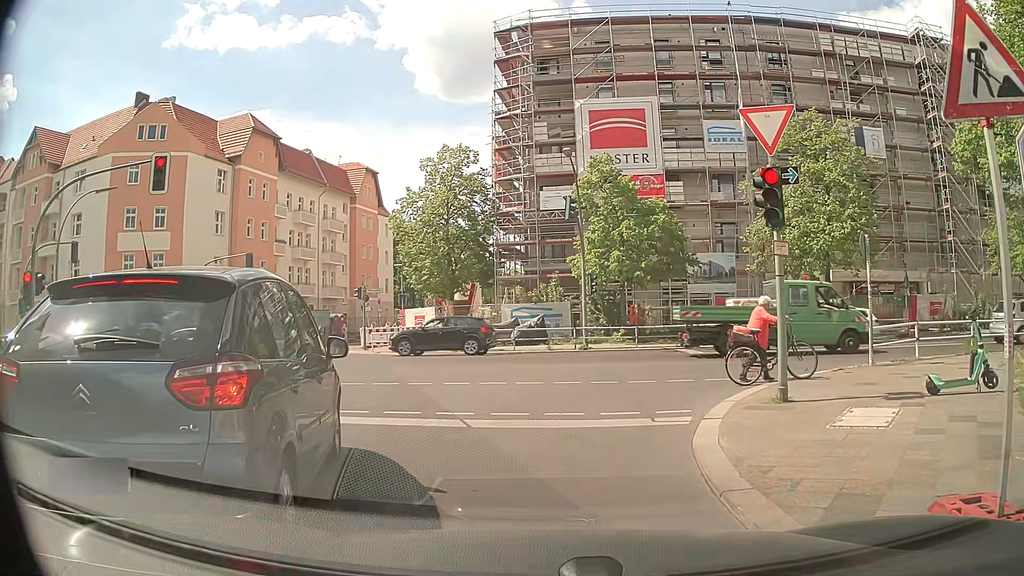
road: residential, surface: asphalt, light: Day
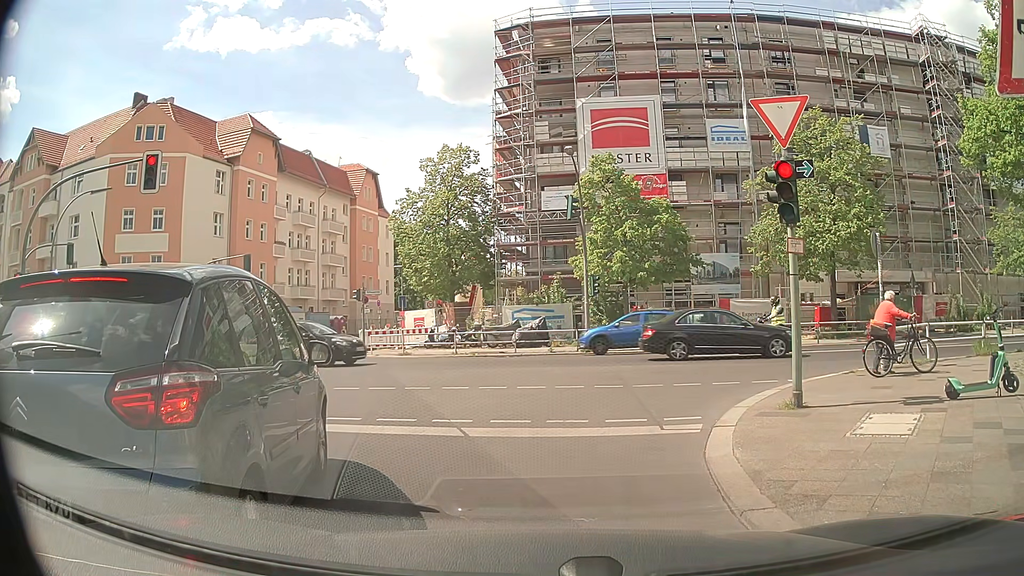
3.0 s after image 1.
(0.0, +0.5) m; 0°
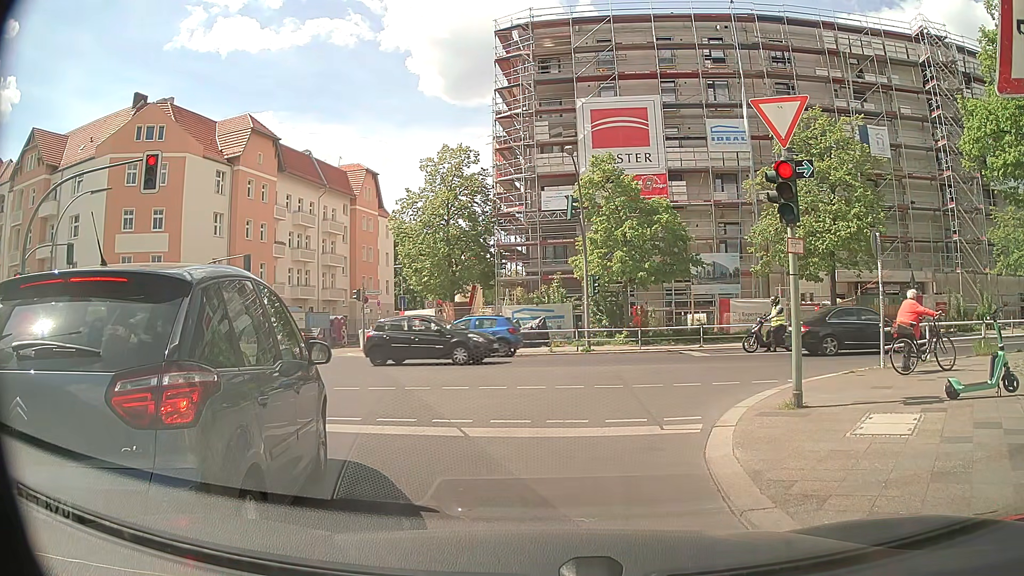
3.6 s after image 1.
(0.0, 0.0) m; 0°
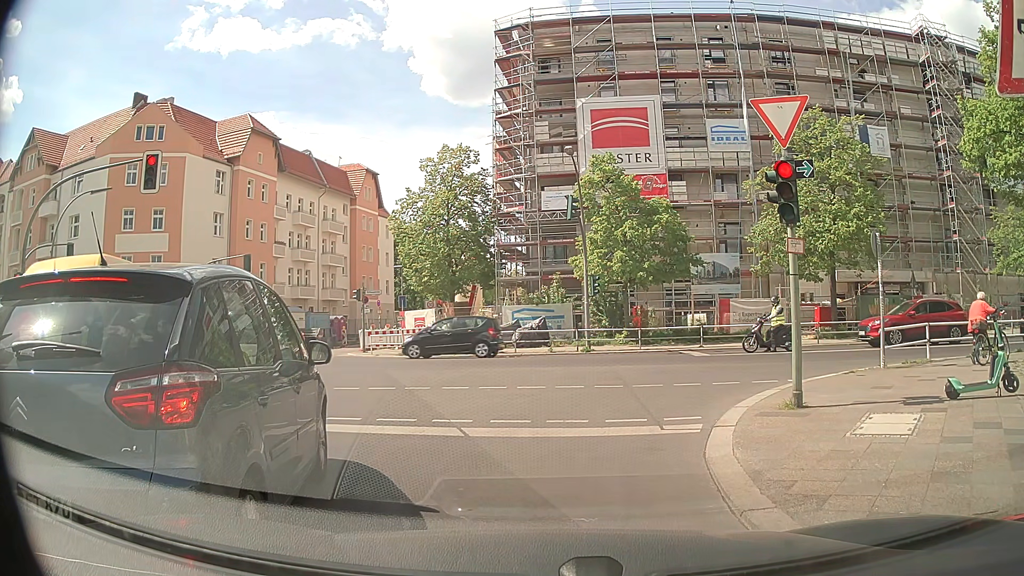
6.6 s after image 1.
(0.0, 0.0) m; 0°
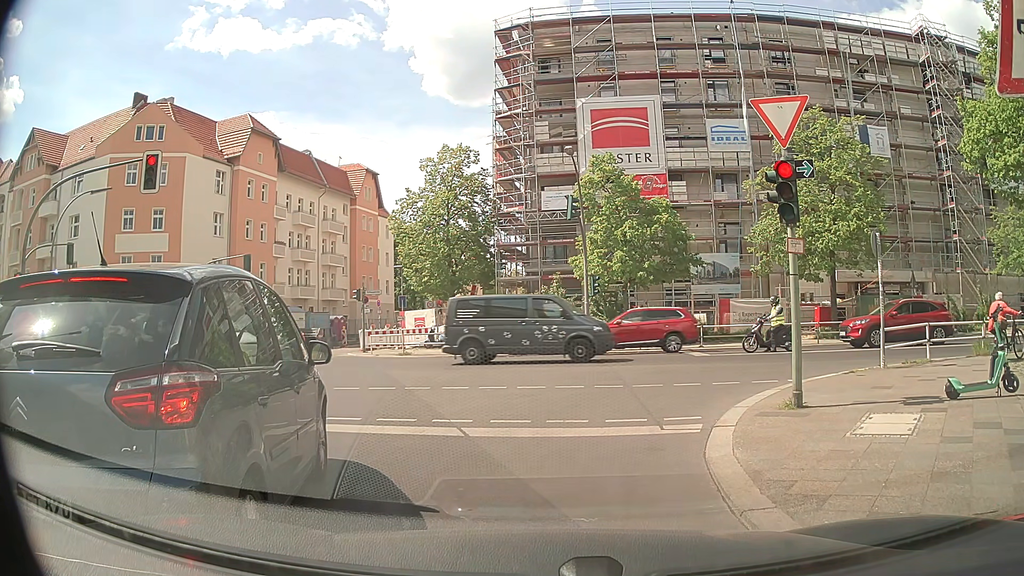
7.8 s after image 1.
(0.0, 0.0) m; 0°
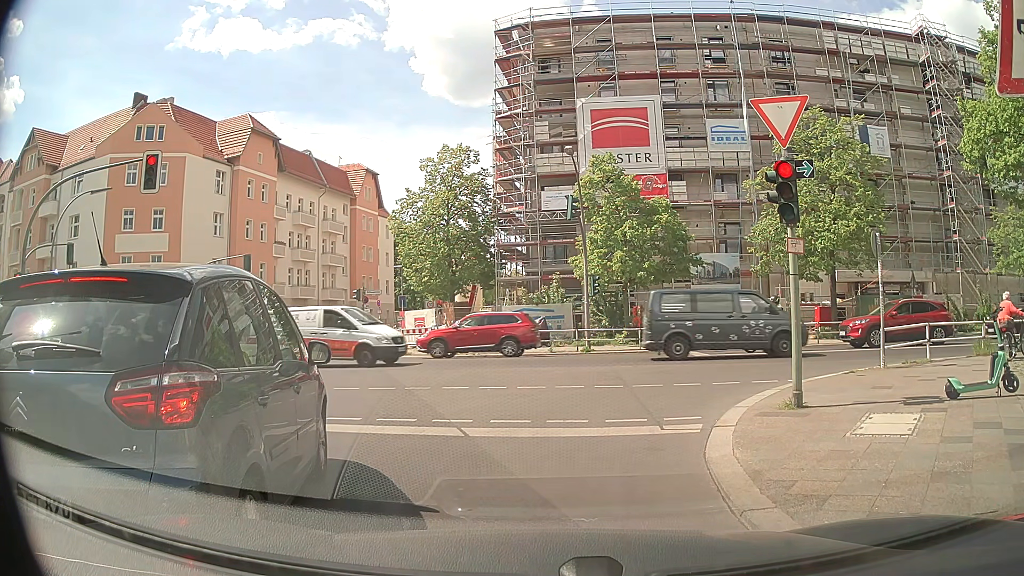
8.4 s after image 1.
(0.0, 0.0) m; 0°
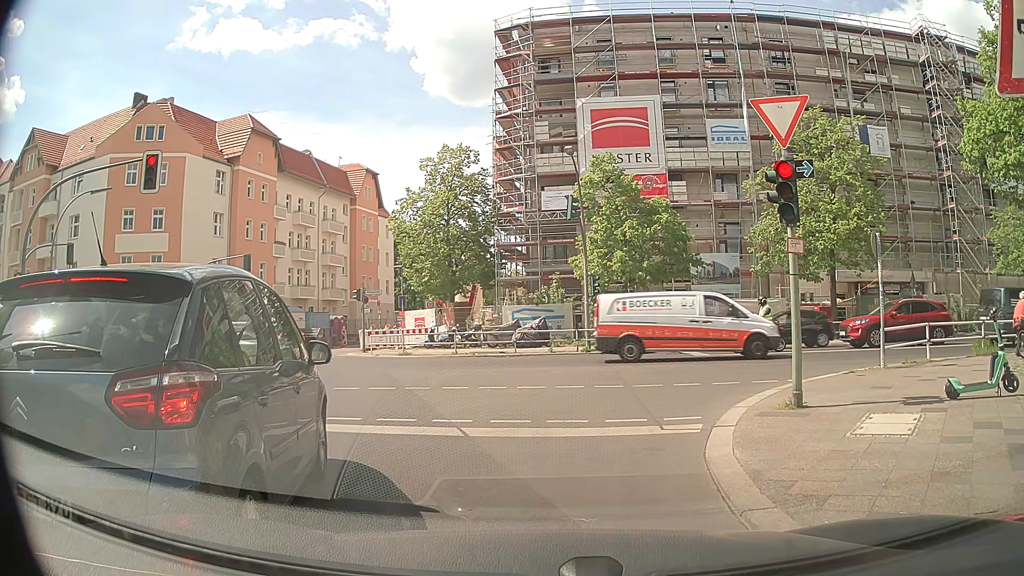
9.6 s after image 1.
(0.0, 0.0) m; 0°
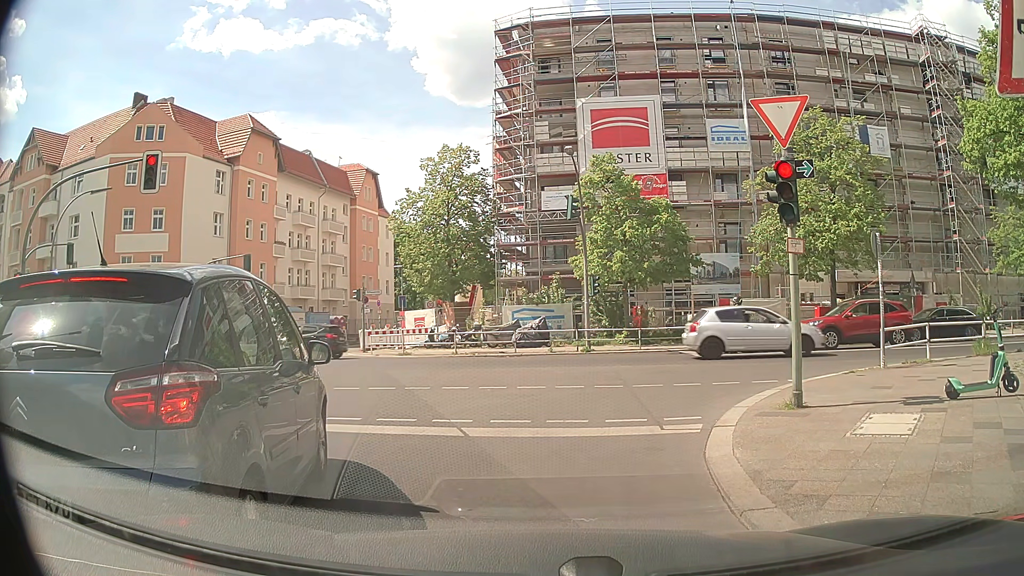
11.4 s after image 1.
(0.0, 0.0) m; 0°
